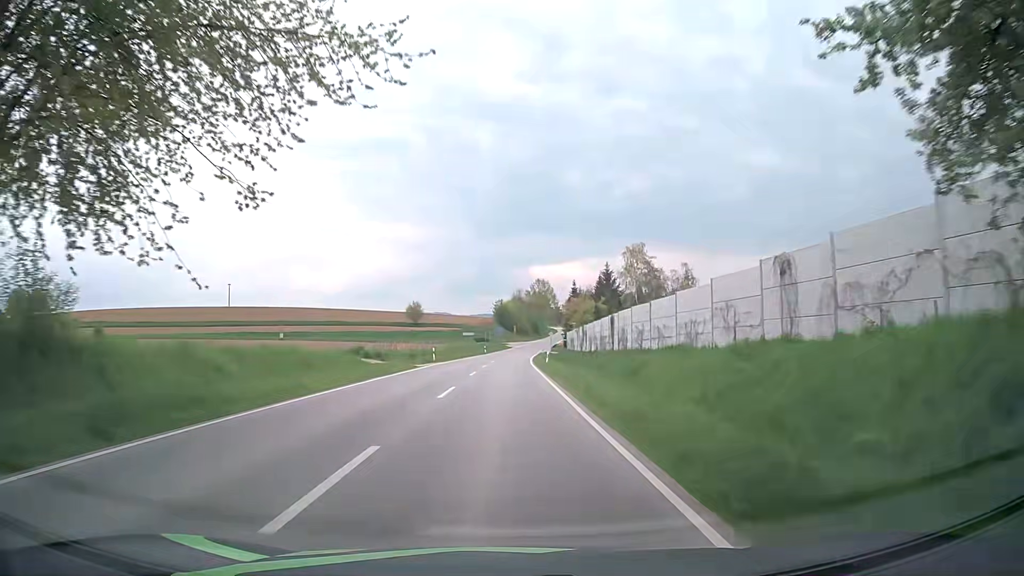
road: secondary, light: Day
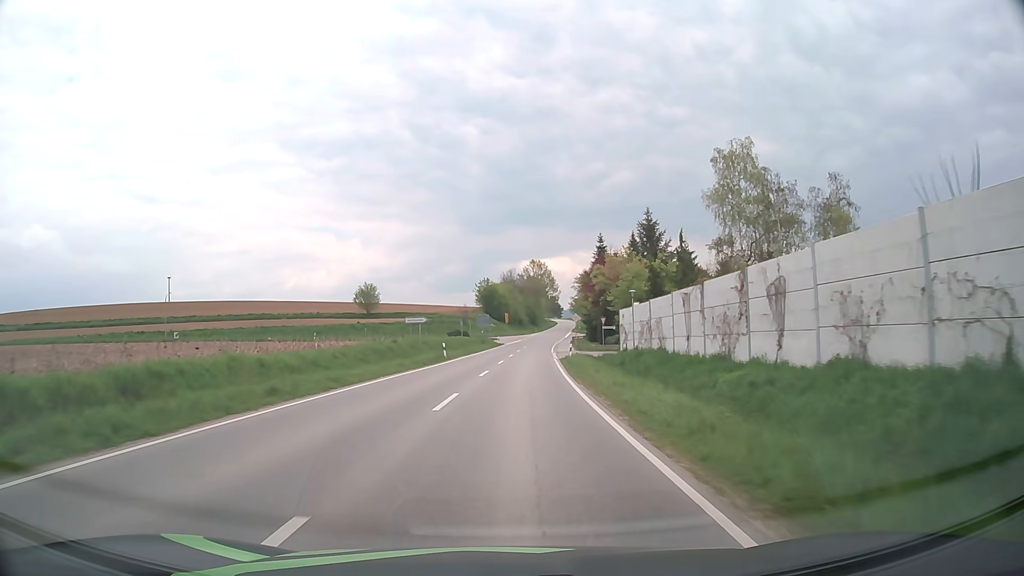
(-0.1, +51.6) m; 0°
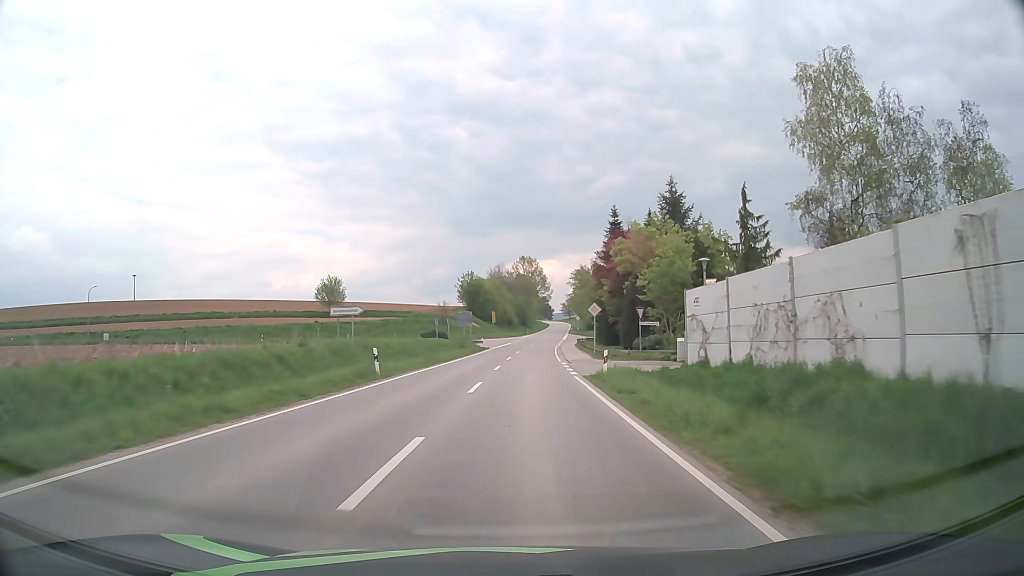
(+0.2, +19.5) m; +1°
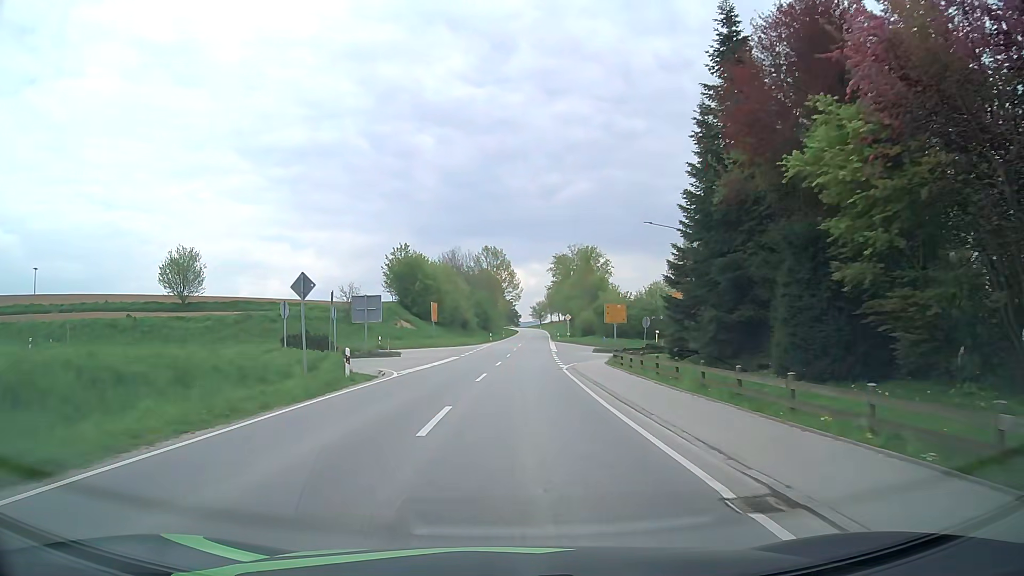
(+1.3, +43.5) m; +3°
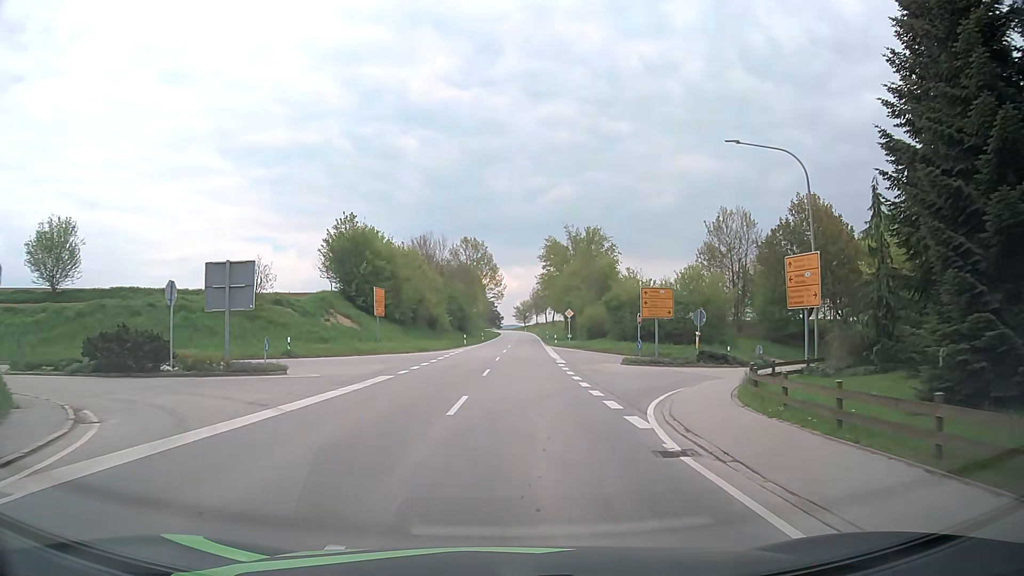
(+0.2, +20.9) m; +1°
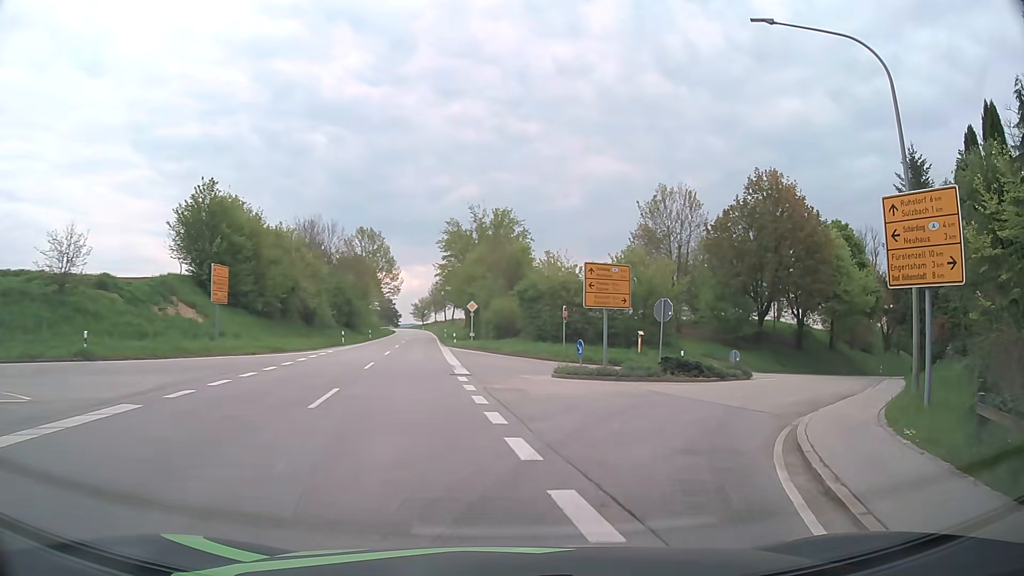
(+0.7, +11.8) m; +8°
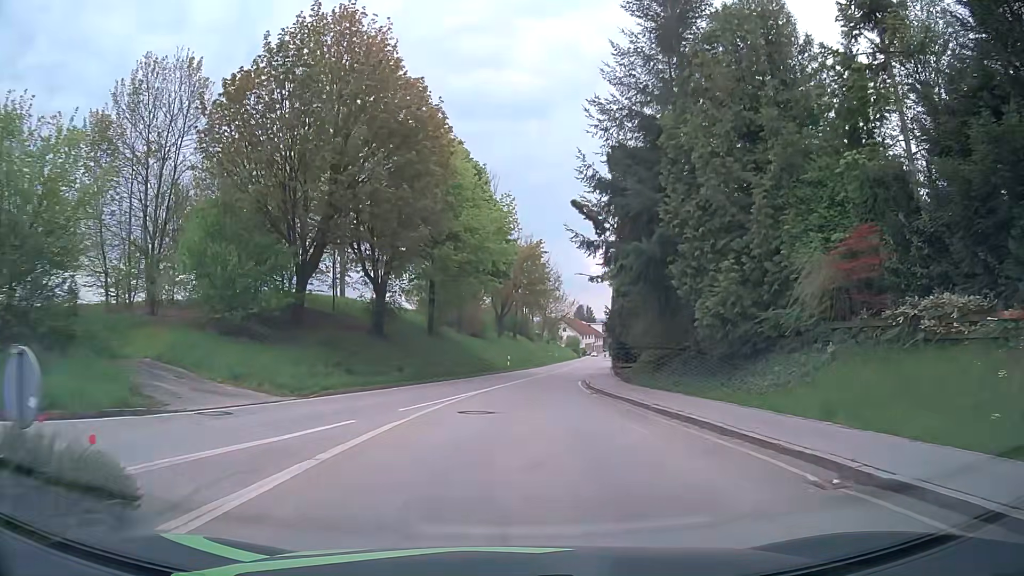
(+10.4, +25.4) m; +37°
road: tertiary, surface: asphalt
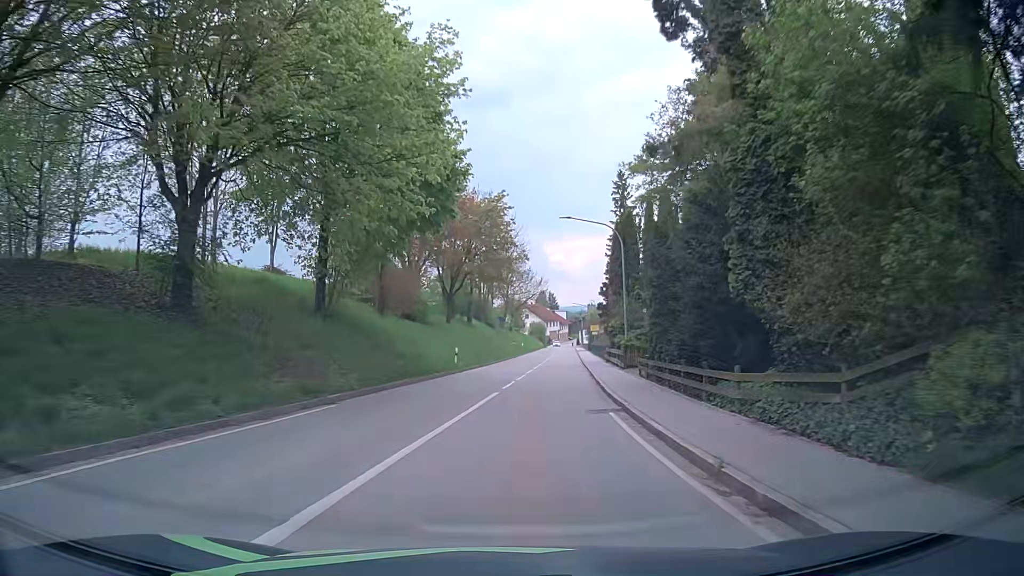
(+0.7, +19.4) m; +3°
